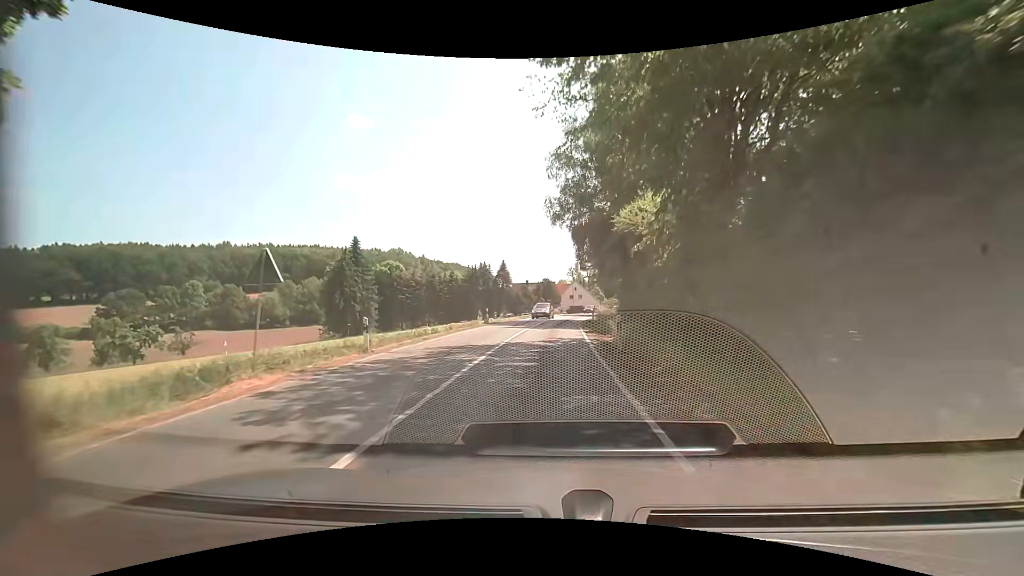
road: secondary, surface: asphalt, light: Day
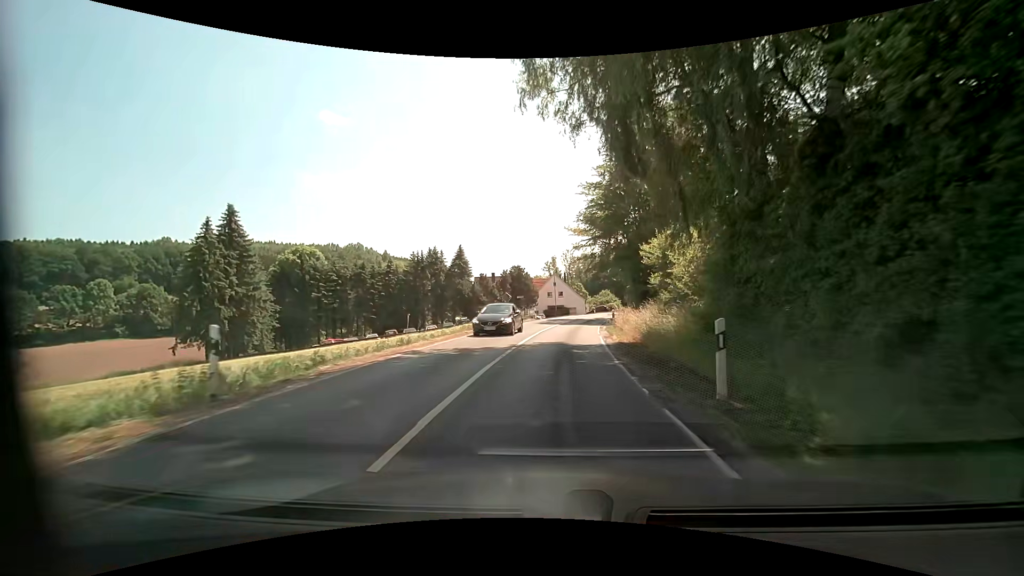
(+0.2, +28.8) m; +2°
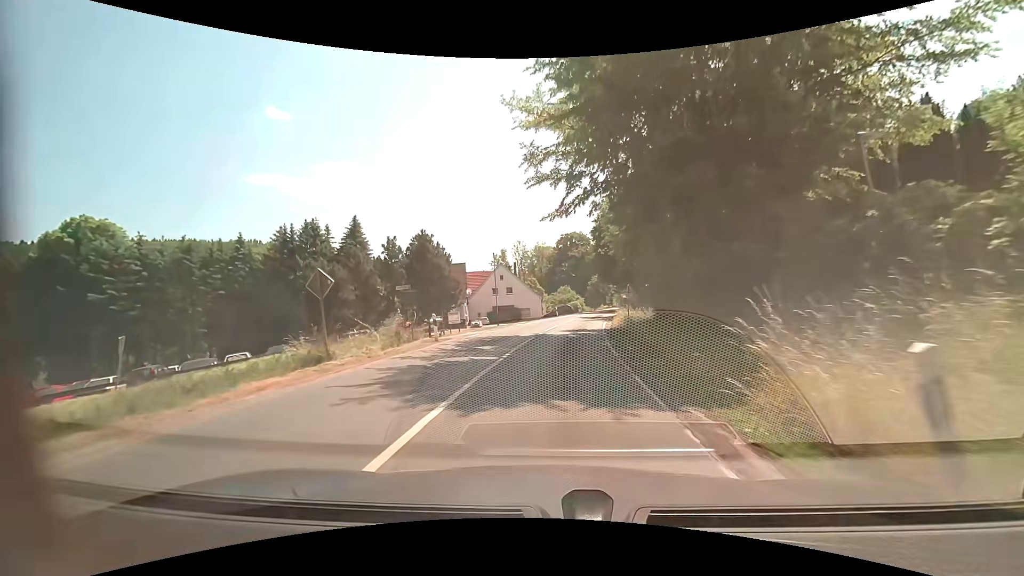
(+1.5, +28.1) m; +6°
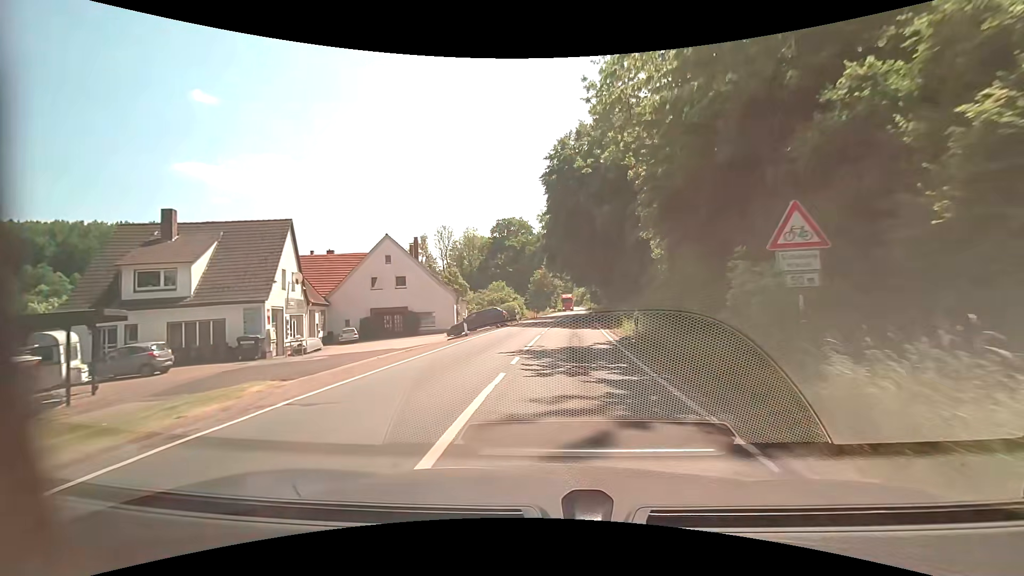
(+1.8, +34.8) m; +8°
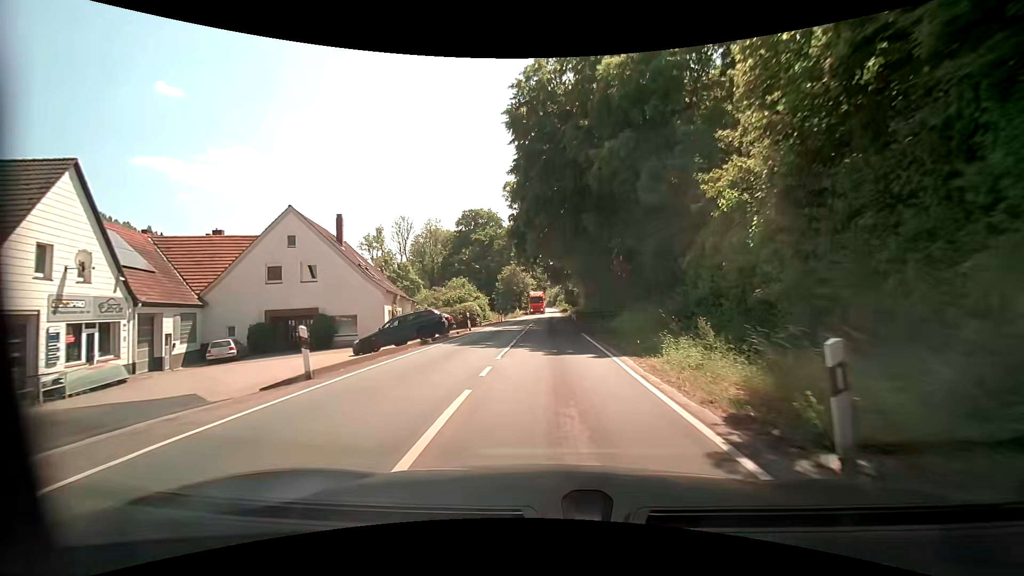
(+0.2, +13.8) m; +2°
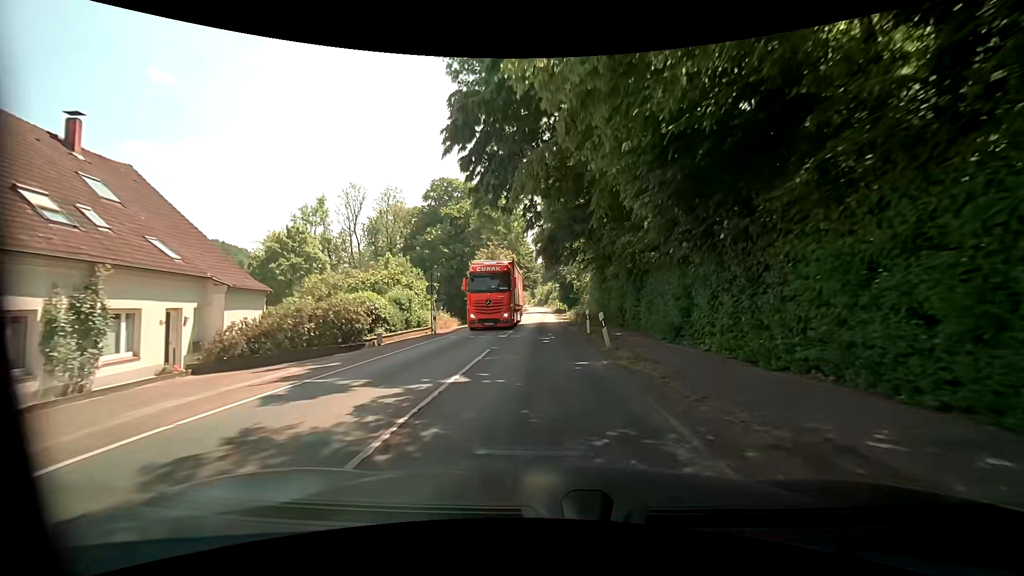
(+0.5, +27.6) m; +1°
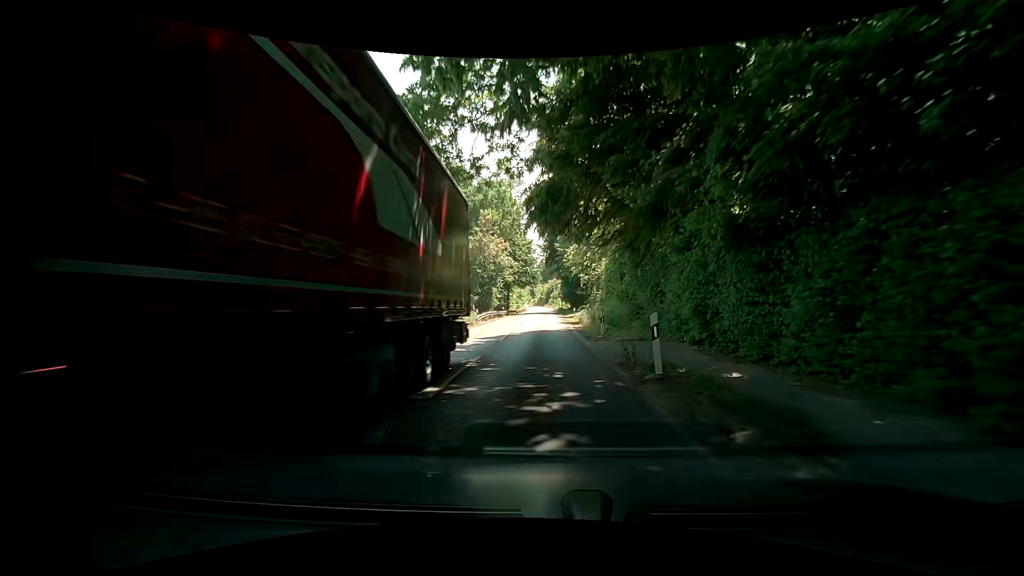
(+0.2, +13.8) m; +1°
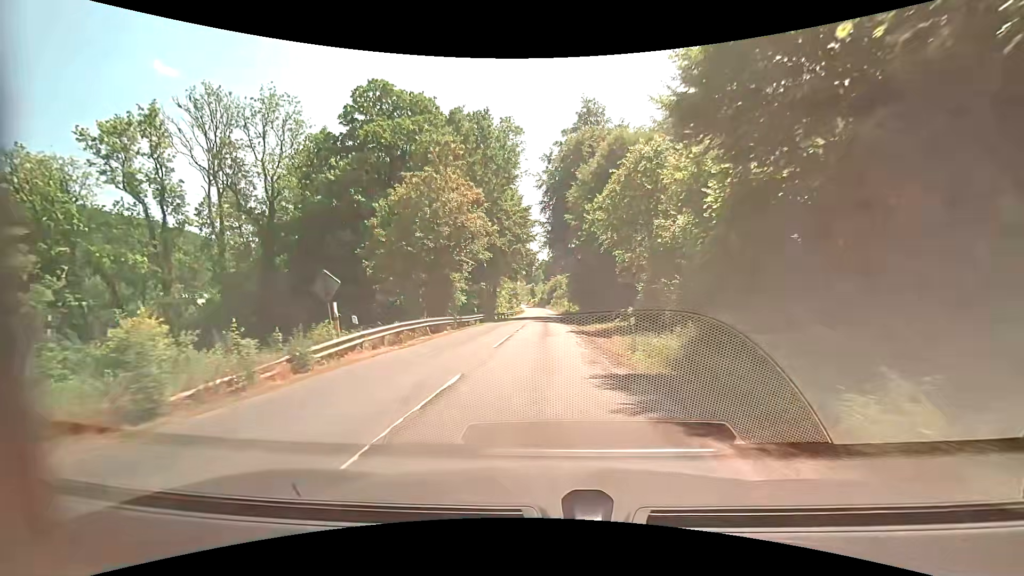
(-0.5, +27.7) m; -1°
(0, +10) (0, +20) (0, +30) (+1, +40) (+1, +50) (+1, +60) (+1, +70) (+1, +80) (+1, +90) (+1, +100) m
